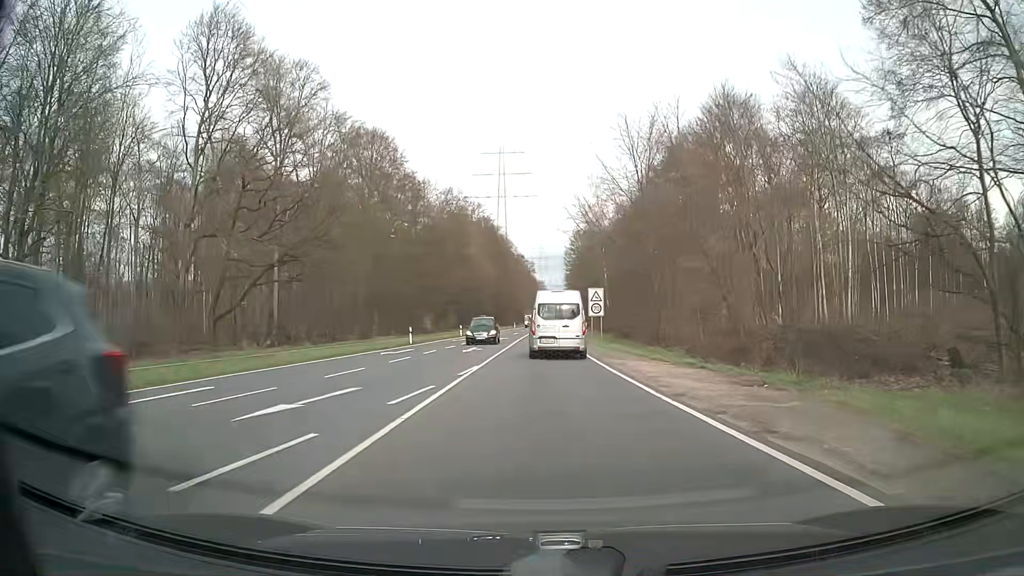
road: secondary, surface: asphalt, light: Day
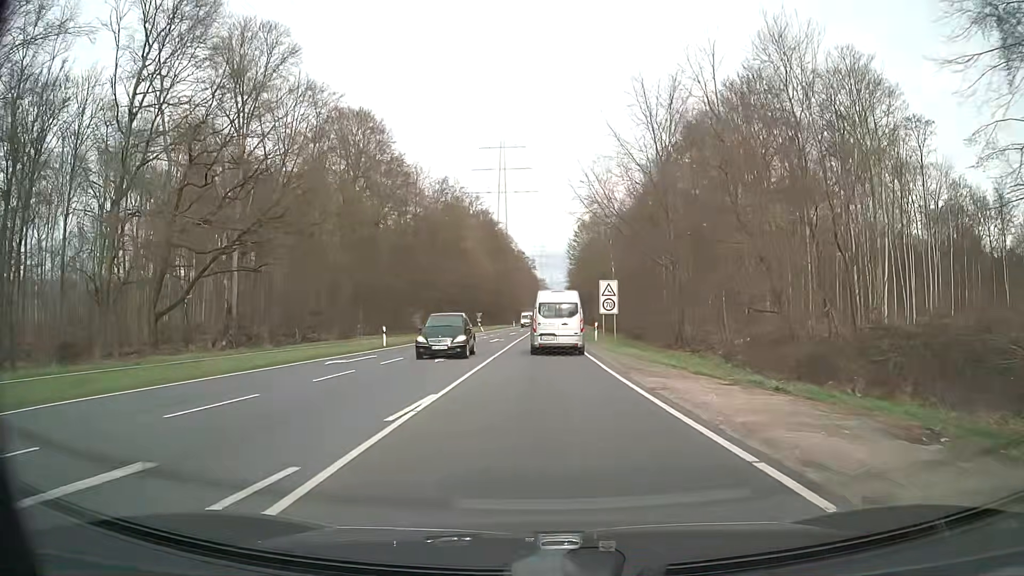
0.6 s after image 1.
(0.0, +8.0) m; 0°
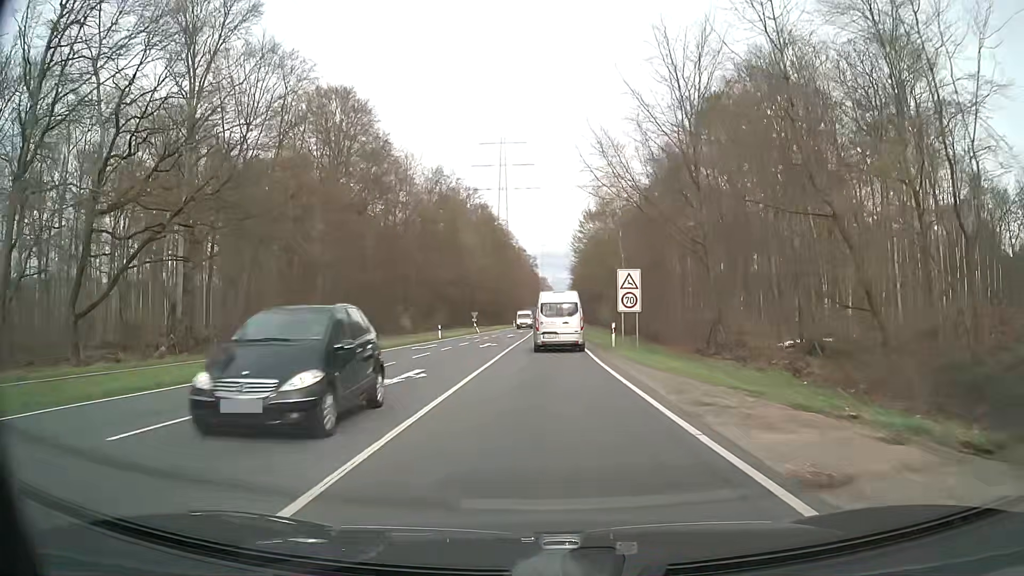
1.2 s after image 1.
(0.0, +8.2) m; 0°
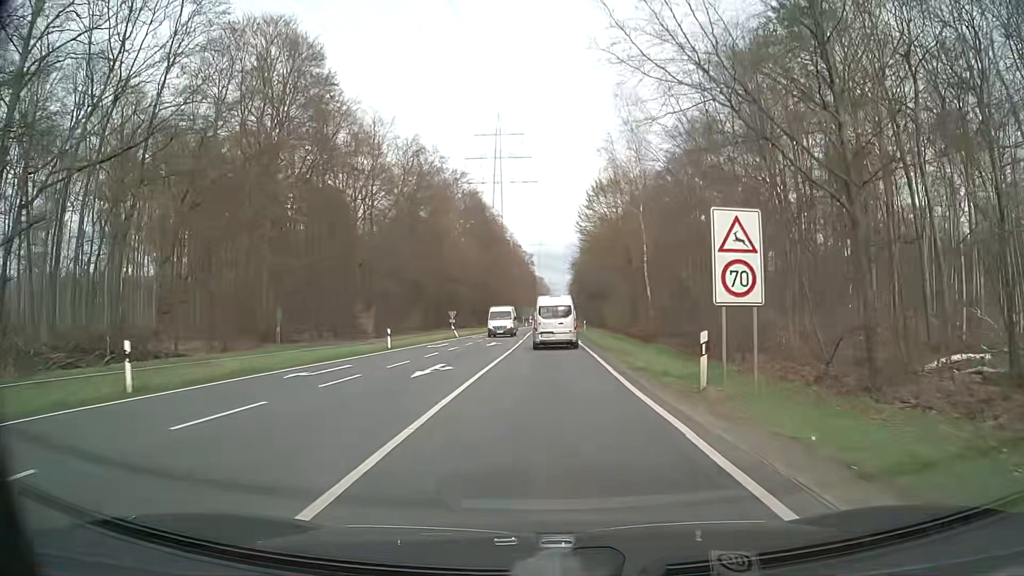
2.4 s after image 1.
(+0.1, +16.9) m; 0°
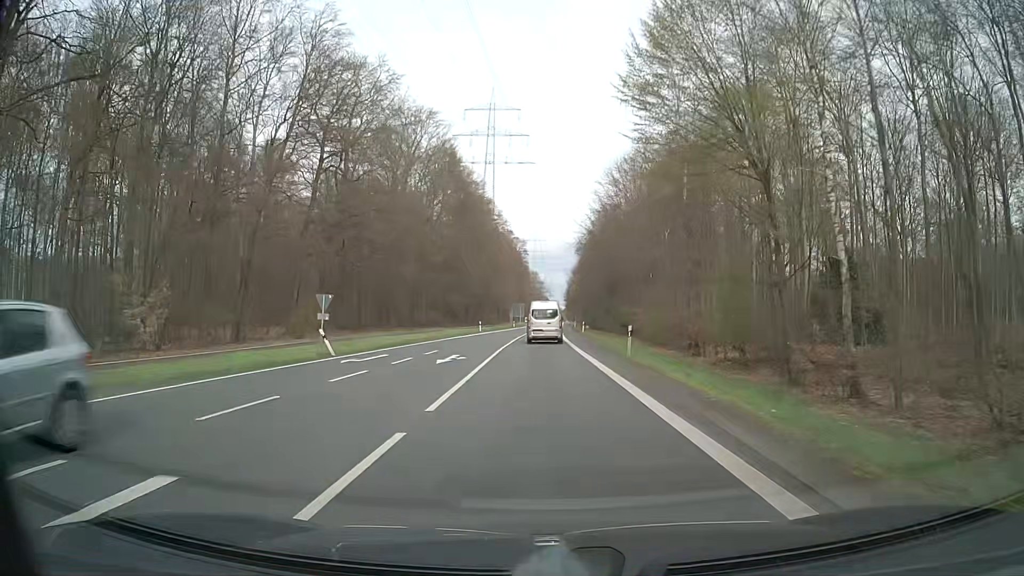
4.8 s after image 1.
(+0.2, +36.0) m; +1°
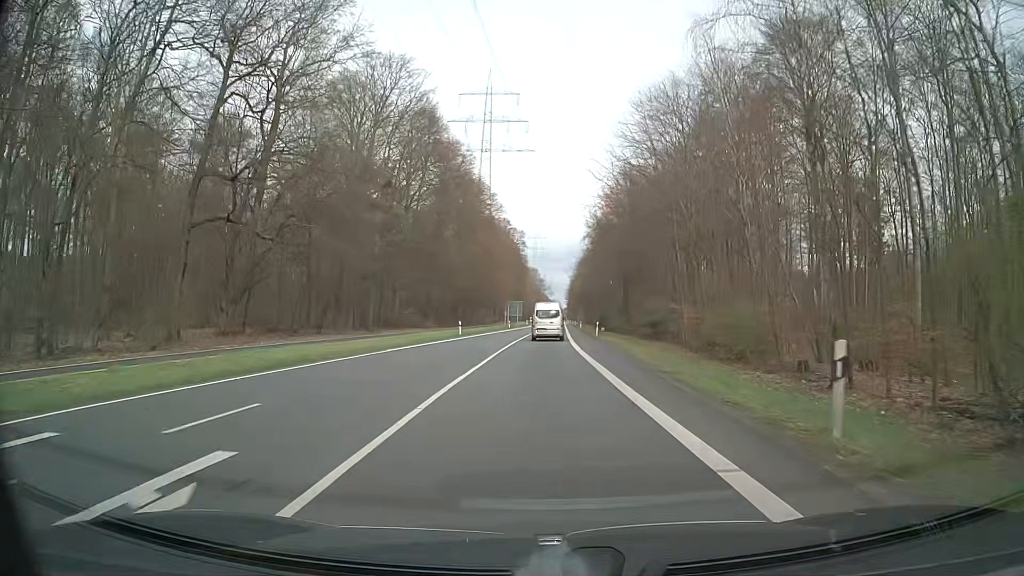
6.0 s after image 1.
(-0.1, +19.0) m; 0°
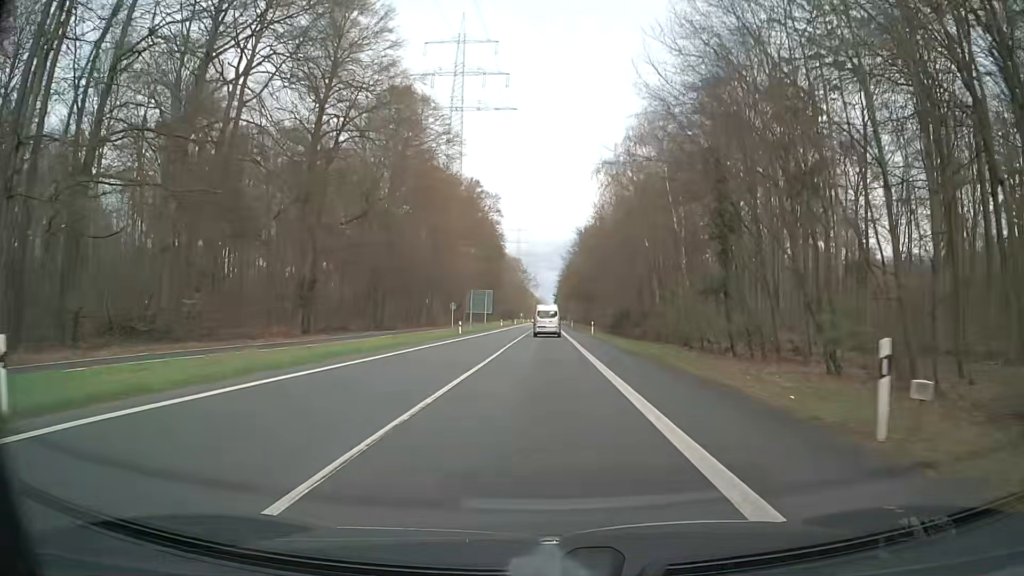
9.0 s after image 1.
(+0.4, +50.3) m; 0°
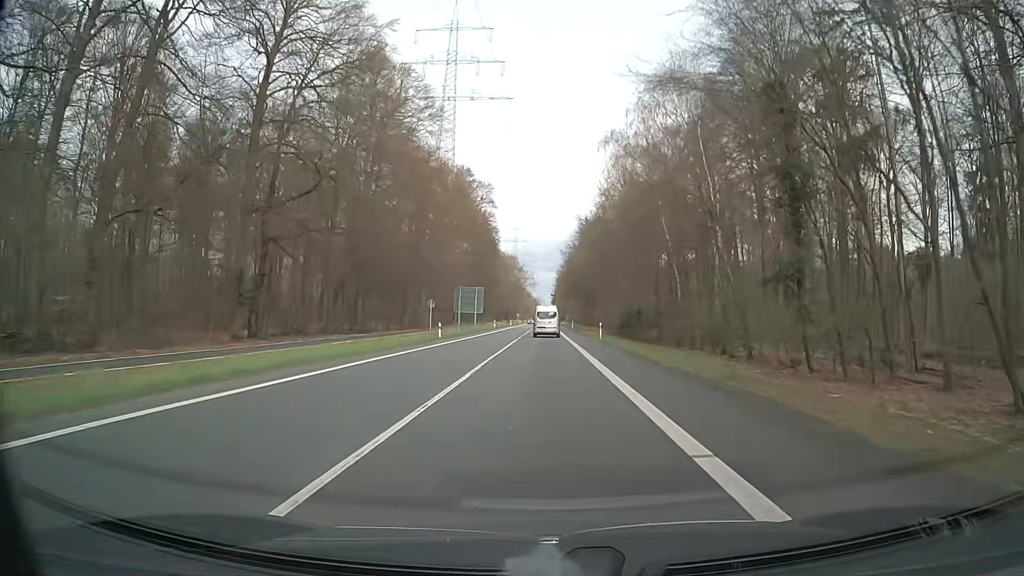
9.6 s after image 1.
(+0.2, +10.5) m; +1°
(0, +10) (0, +20) (0, +30) (0, +40) (0, +50) (0, +60) (0, +70) (0, +80) (0, +90) (0, +100) m
